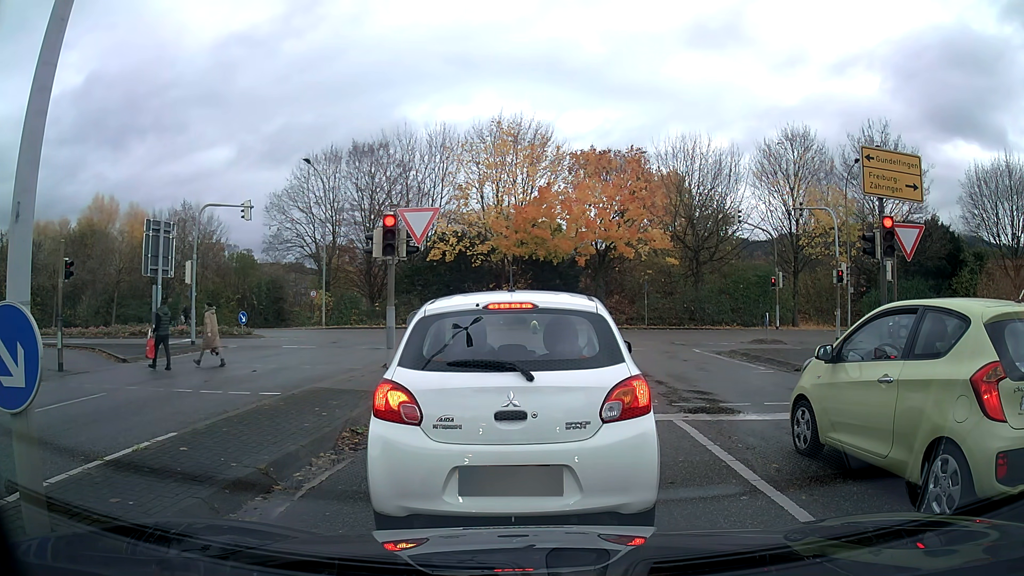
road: tertiary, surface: asphalt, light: Day
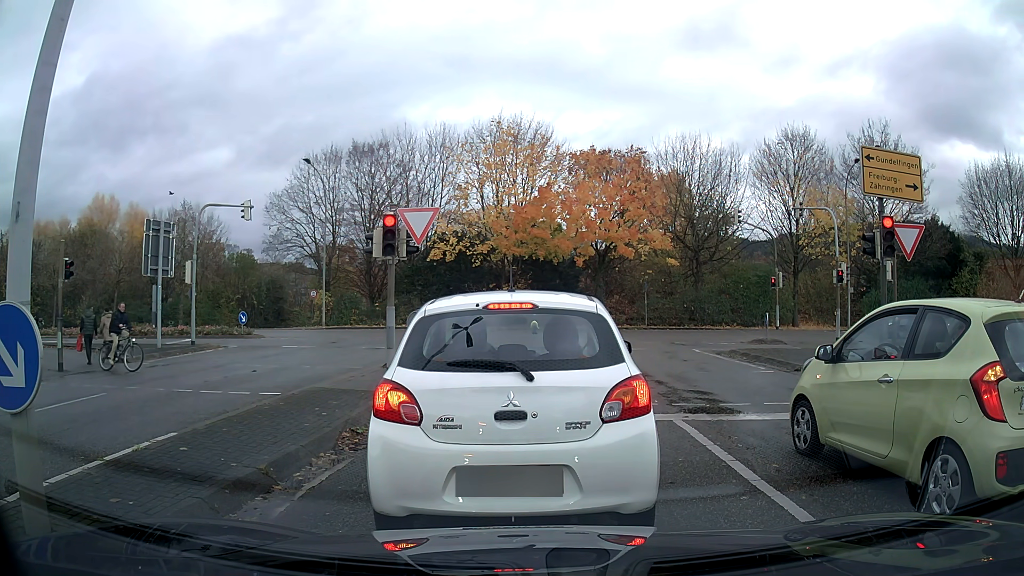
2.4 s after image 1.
(0.0, 0.0) m; 0°
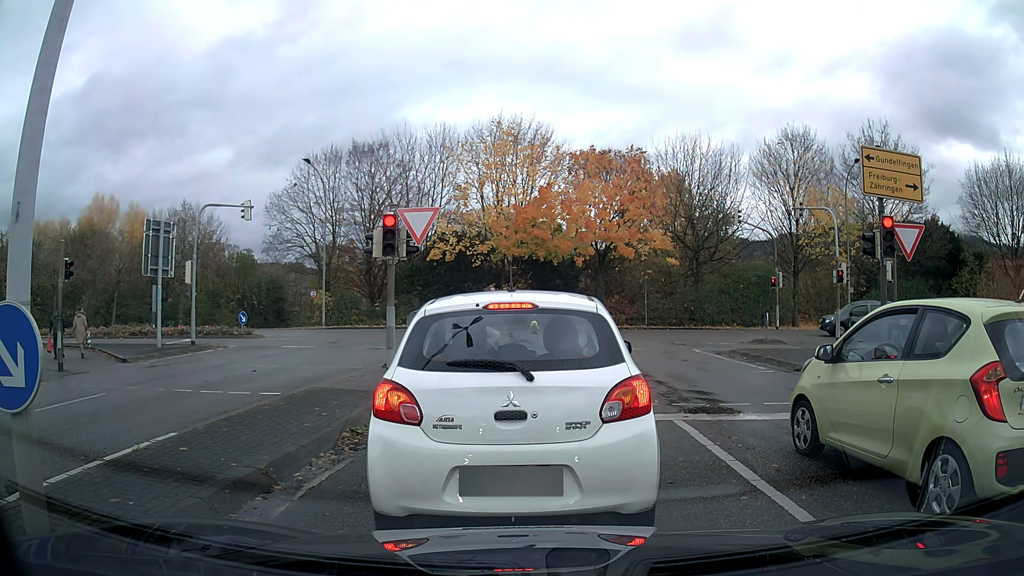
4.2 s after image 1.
(0.0, 0.0) m; 0°
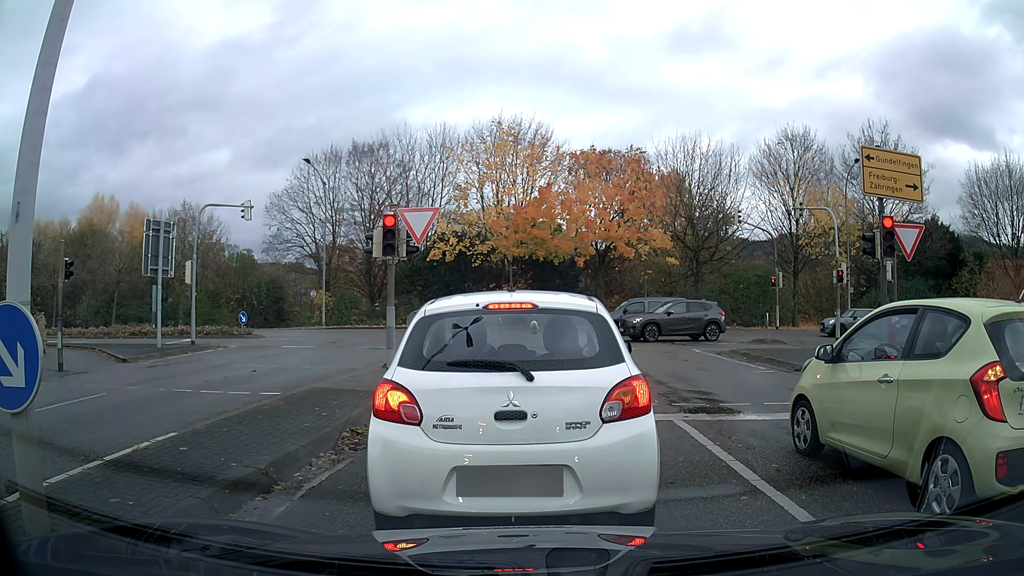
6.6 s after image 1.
(0.0, 0.0) m; 0°
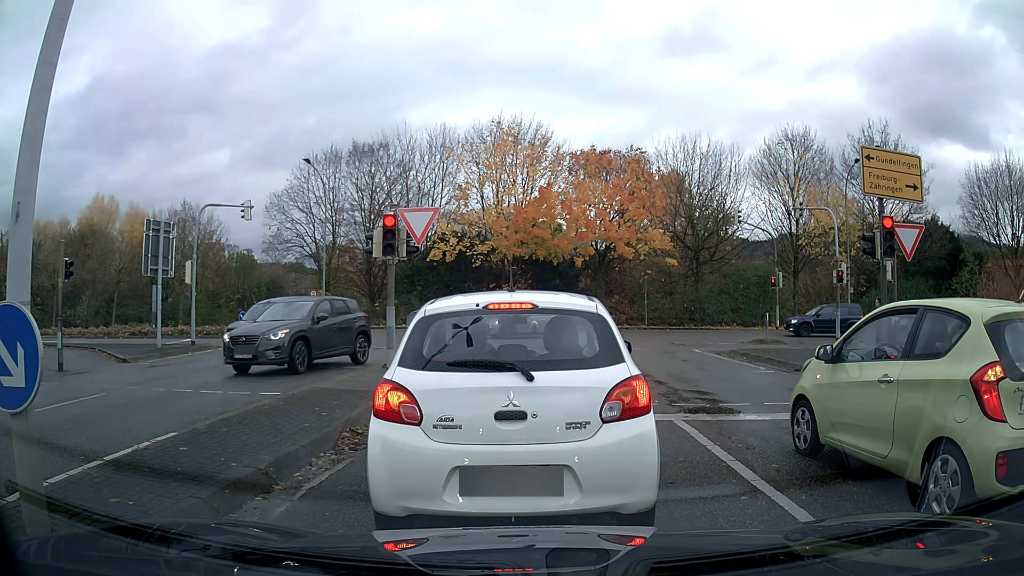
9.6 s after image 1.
(0.0, 0.0) m; 0°
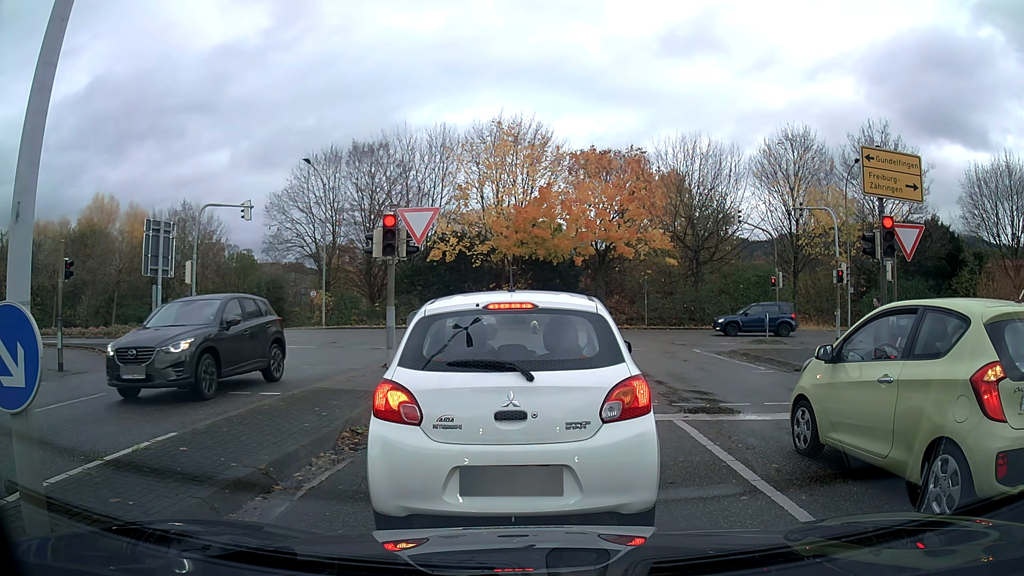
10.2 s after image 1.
(0.0, 0.0) m; 0°
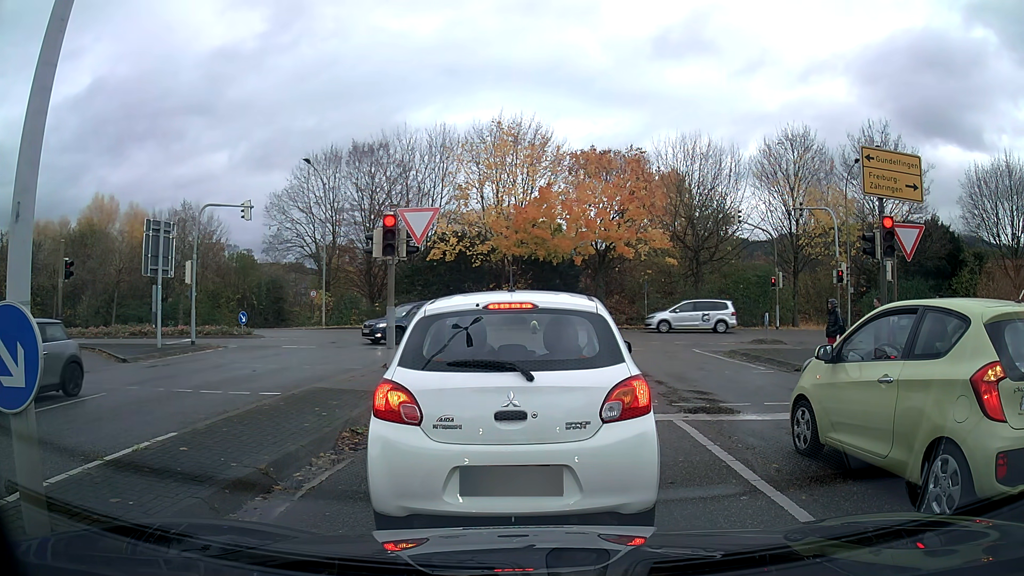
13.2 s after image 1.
(0.0, 0.0) m; 0°
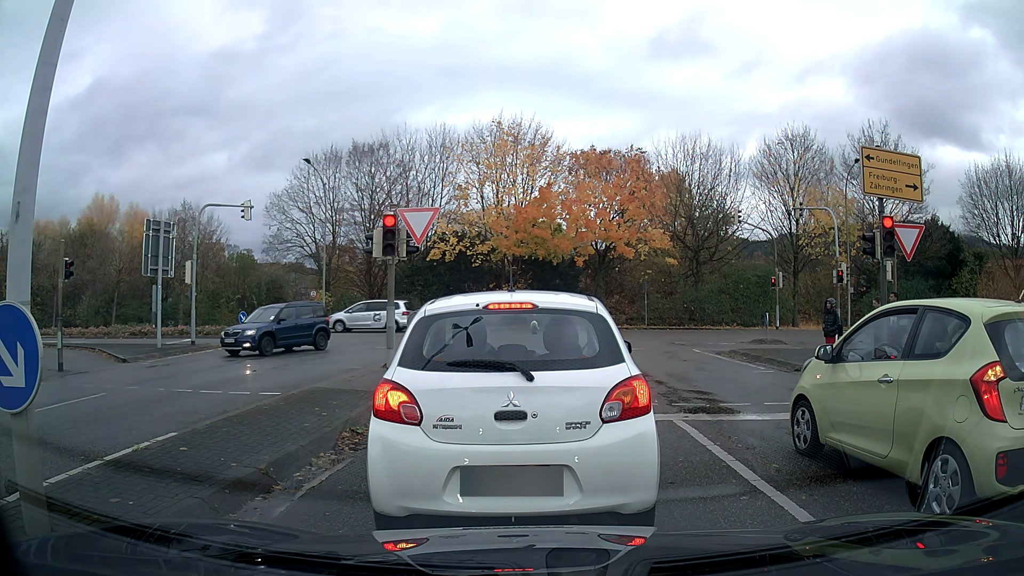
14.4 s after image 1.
(0.0, 0.0) m; 0°
